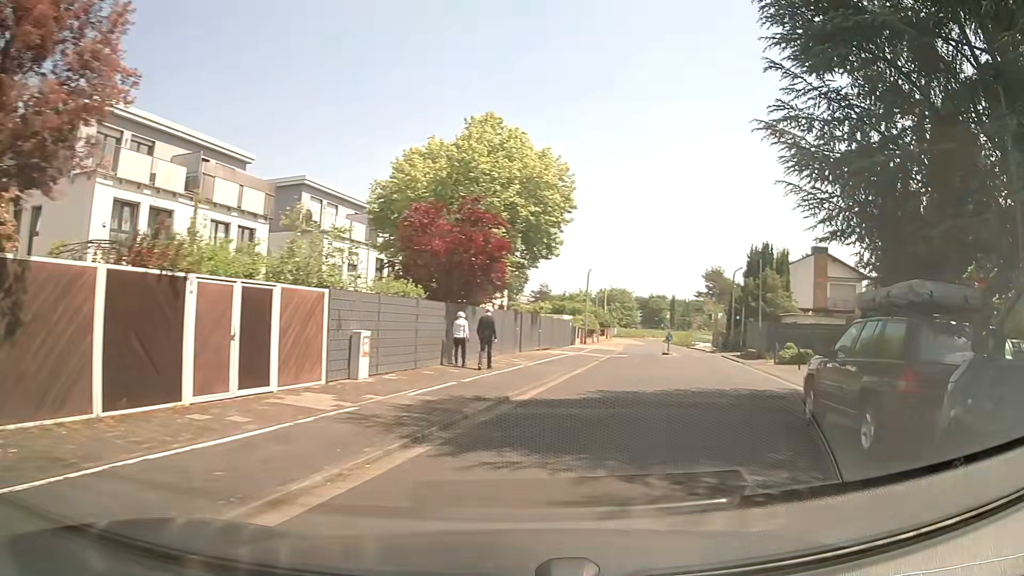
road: residential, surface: asphalt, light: Day
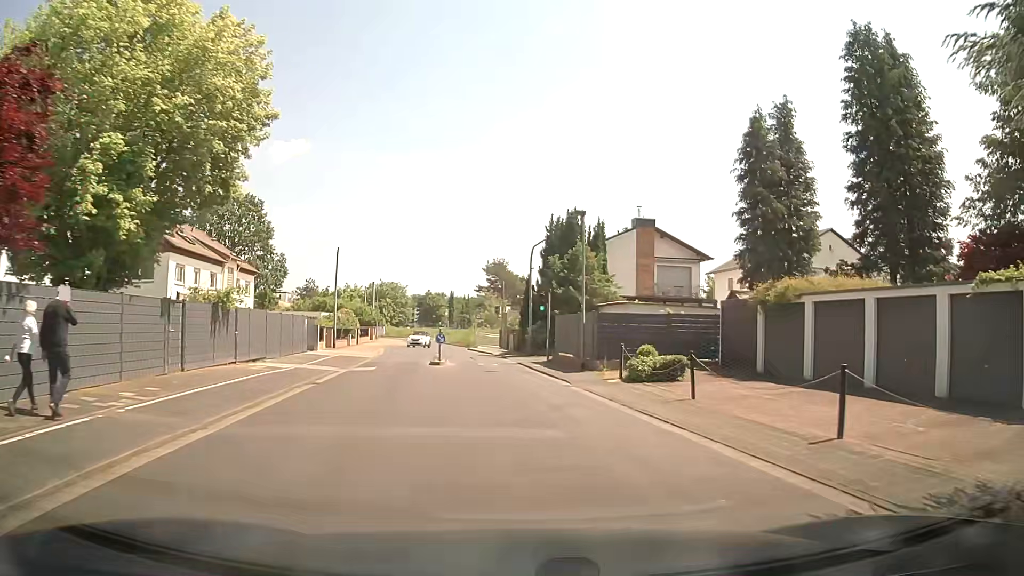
(+2.7, +14.1) m; +18°
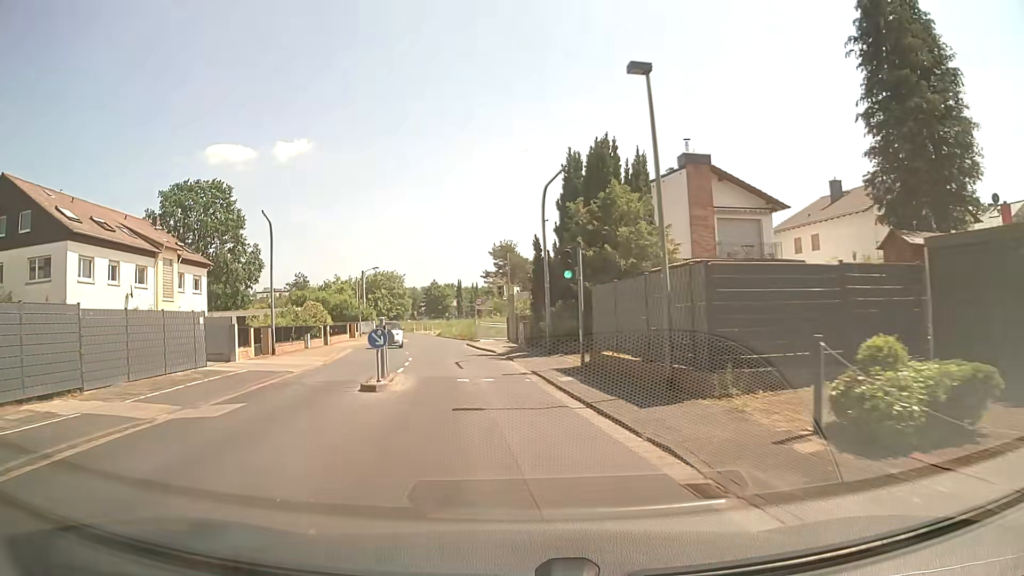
(+0.1, +13.2) m; -1°
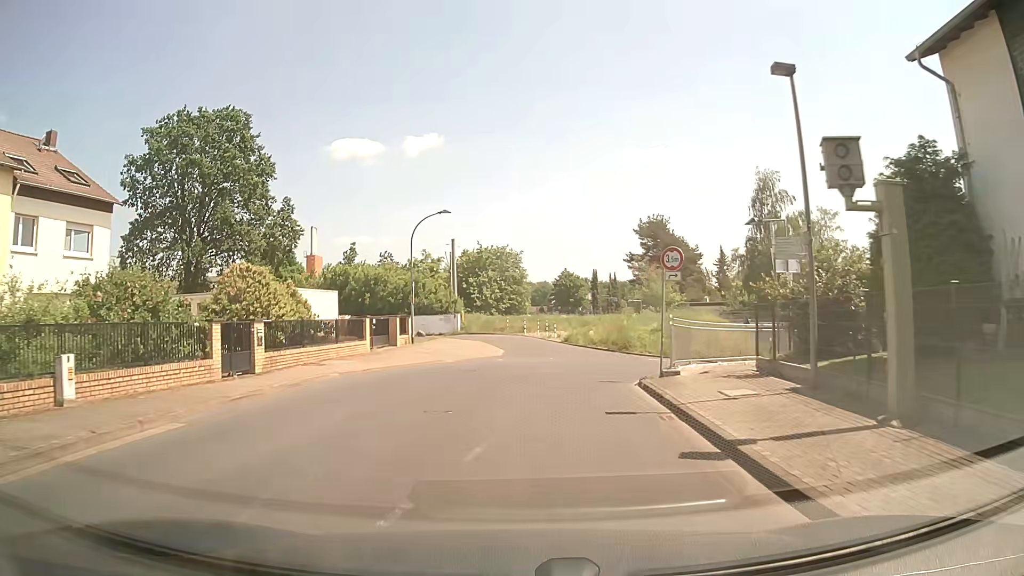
(-2.9, +29.8) m; -11°
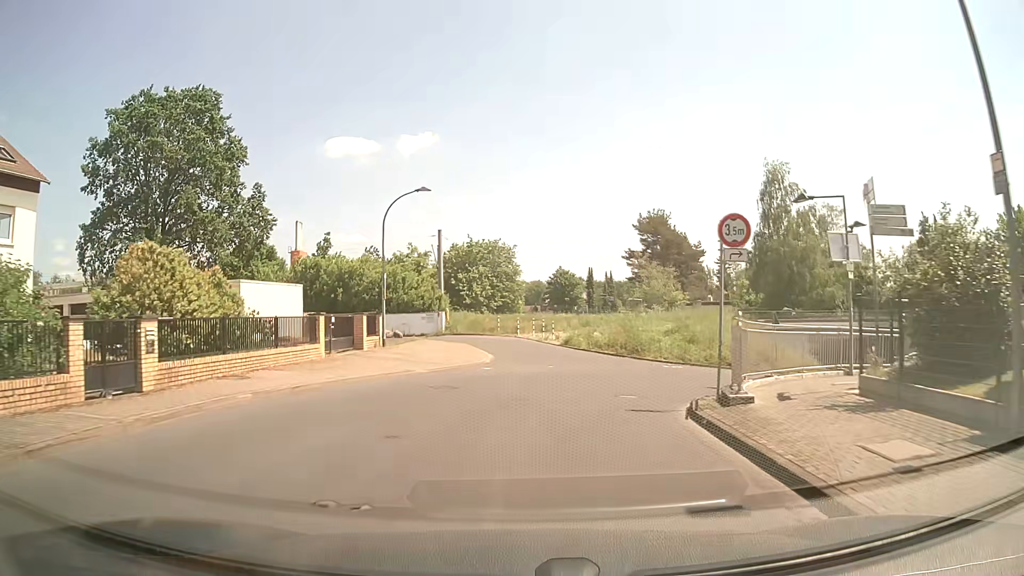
(0.0, +5.3) m; 0°
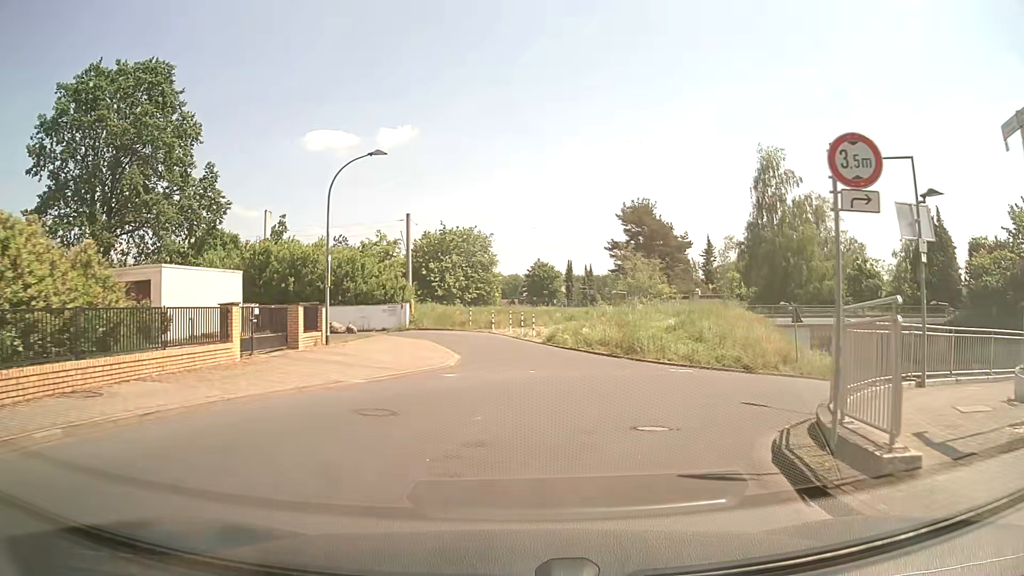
(+0.1, +5.0) m; +3°
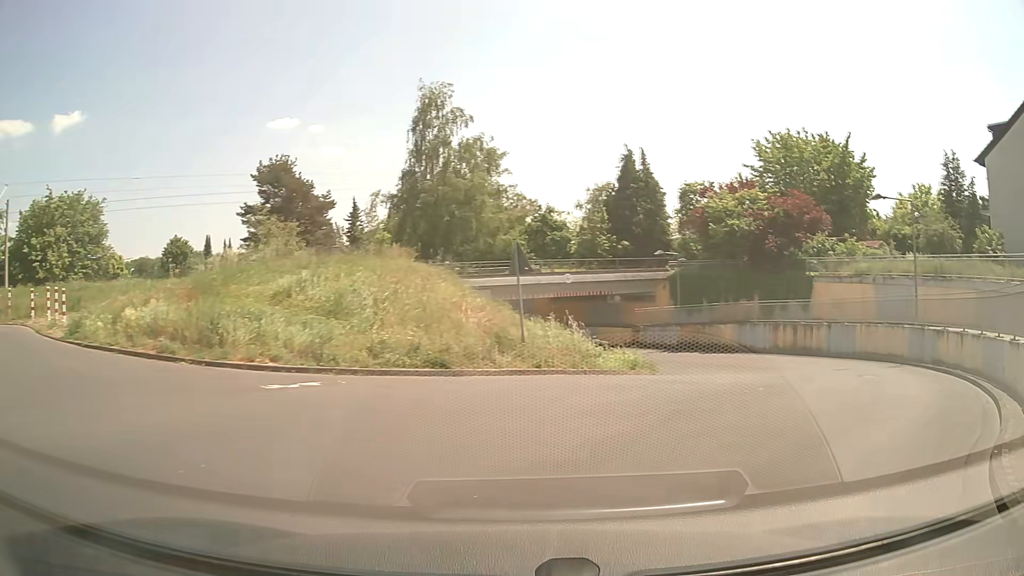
(+2.7, +12.2) m; +32°
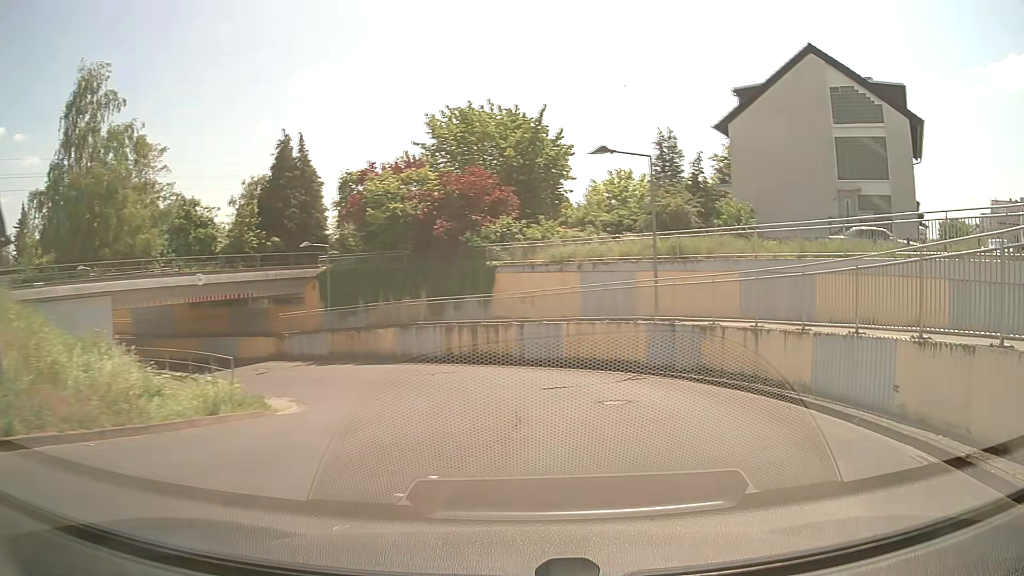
(+1.6, +7.4) m; +26°
(+1, +10) (+1, +20) (-4, +29) (-11, +35) (-21, +38) (-31, +37) (-40, +36) (-50, +36) (-60, +38) (-69, +43) m
